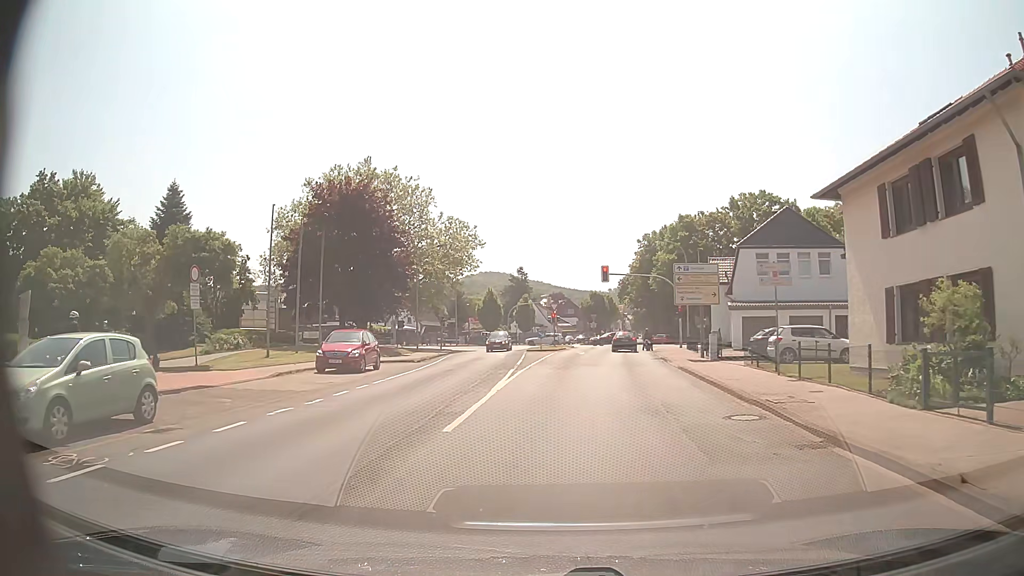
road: unclassified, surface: asphalt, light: Day
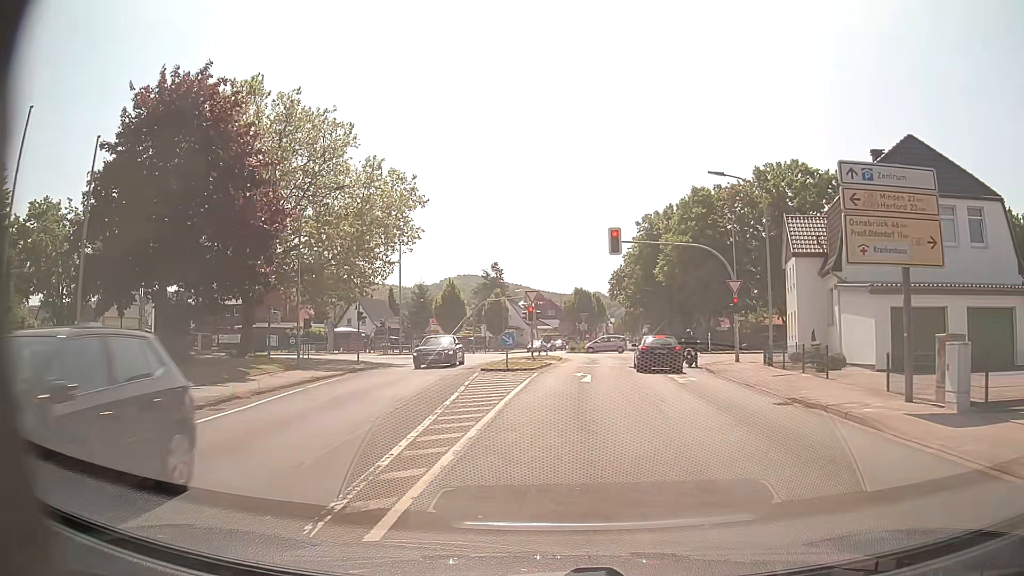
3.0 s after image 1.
(+0.1, +21.4) m; +2°
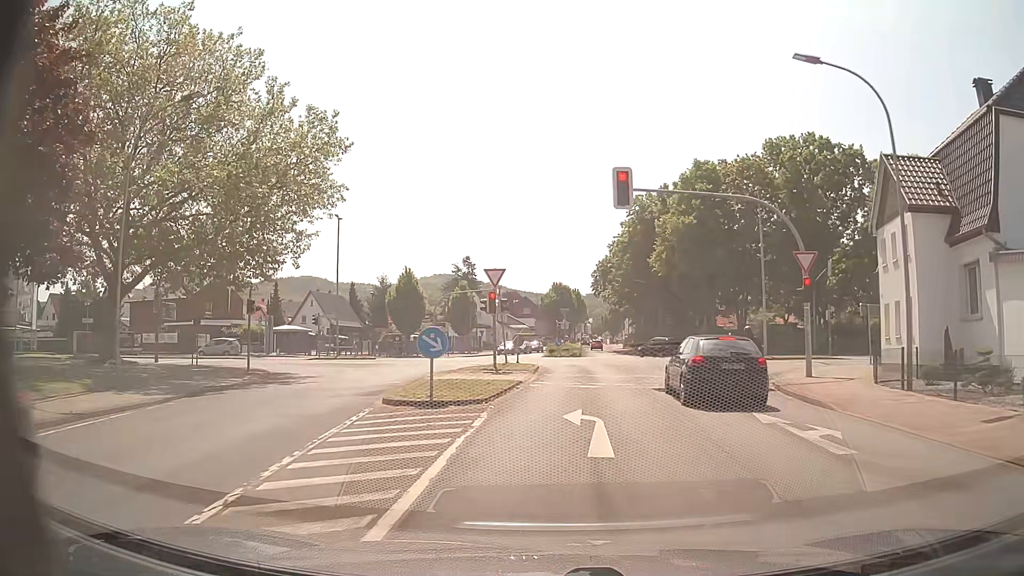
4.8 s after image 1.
(+0.1, +12.3) m; +2°
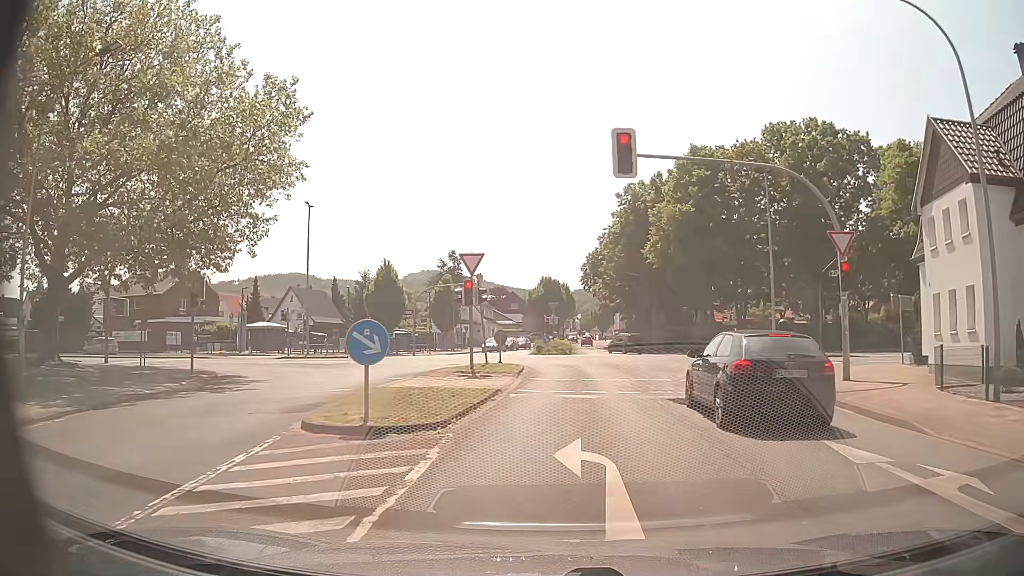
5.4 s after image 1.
(0.0, +3.8) m; +1°
